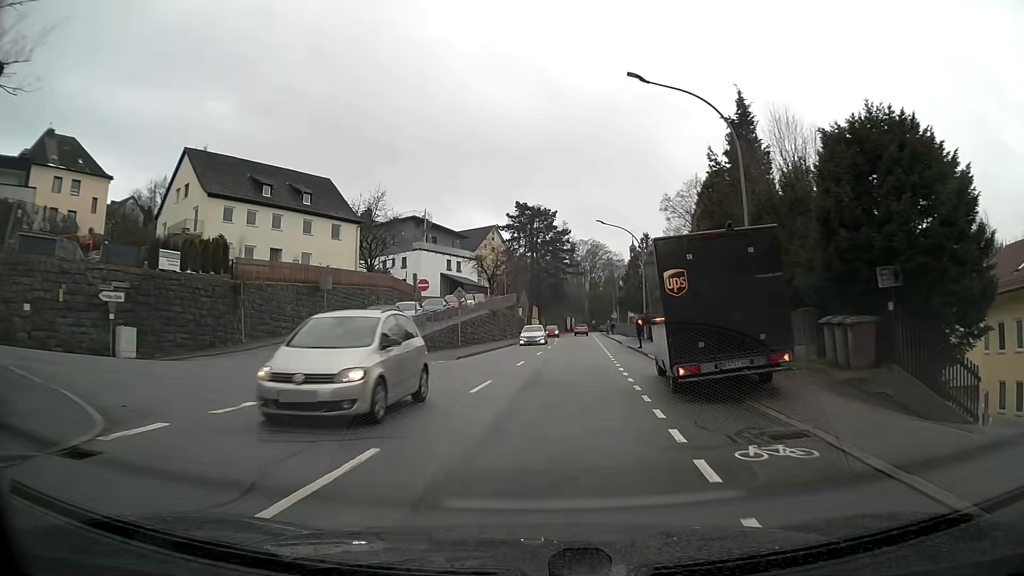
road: tertiary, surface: asphalt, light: Day
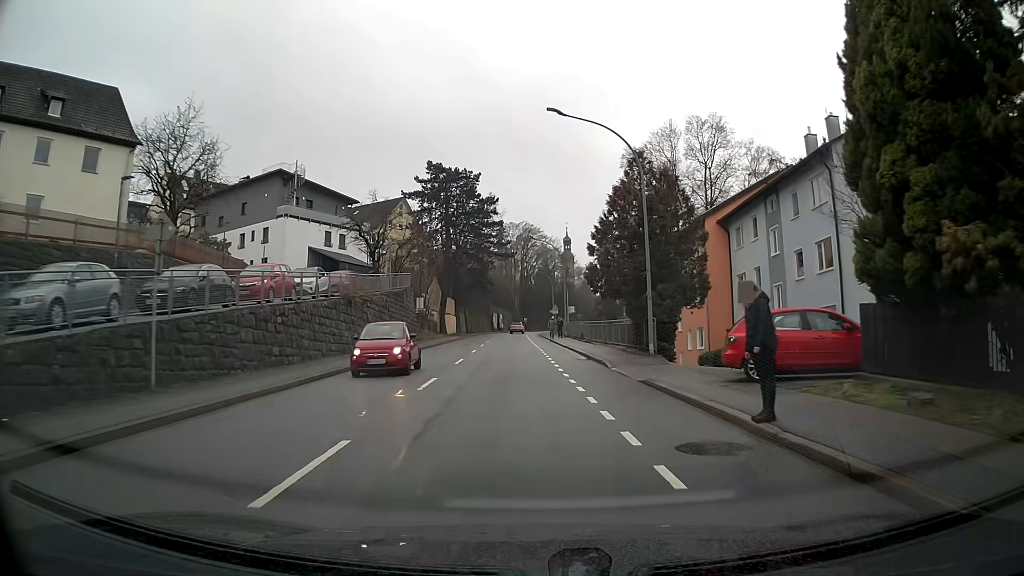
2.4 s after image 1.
(+1.5, +26.5) m; +5°
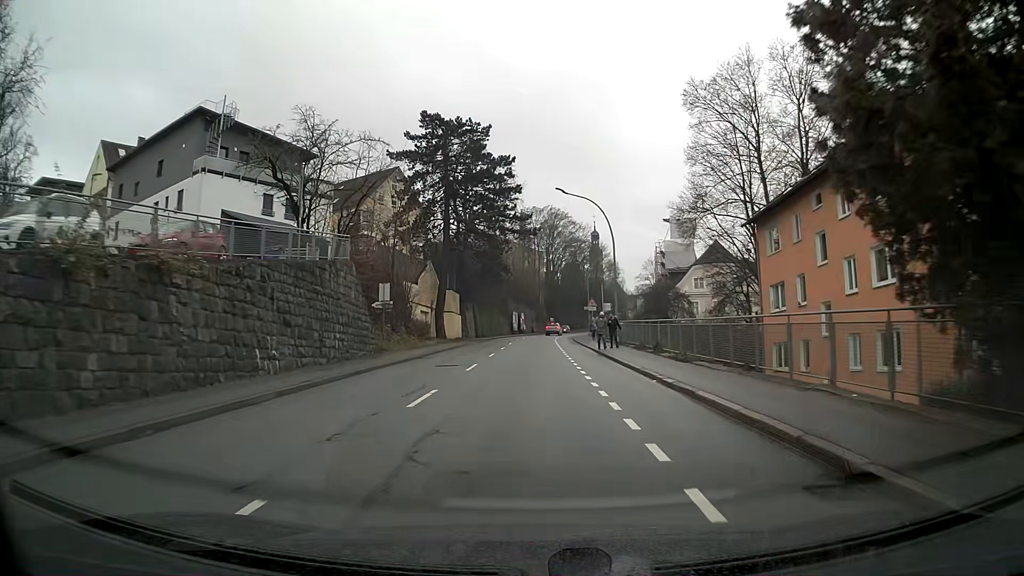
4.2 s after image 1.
(-0.4, +21.0) m; -2°
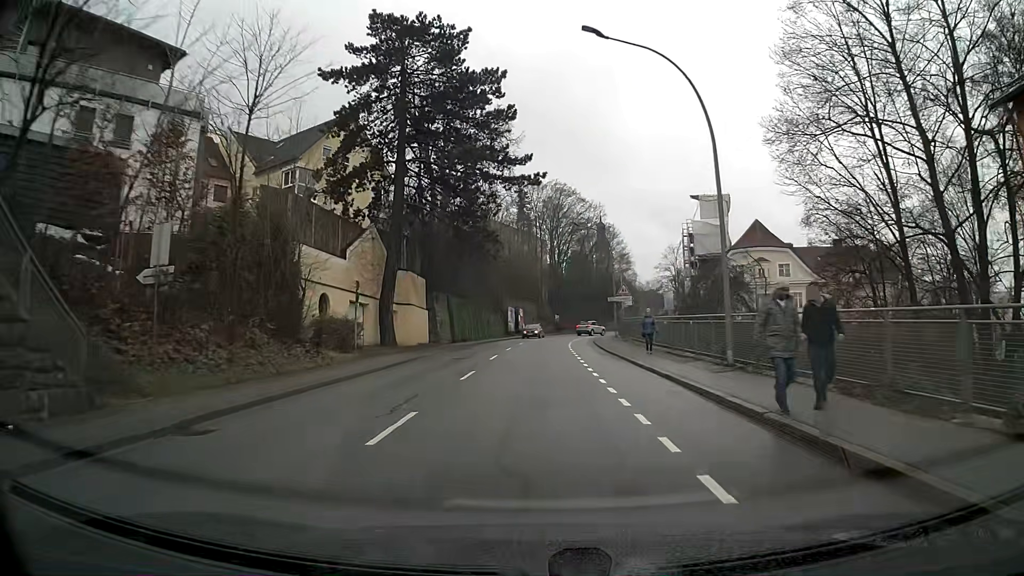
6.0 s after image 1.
(+0.1, +21.7) m; 0°
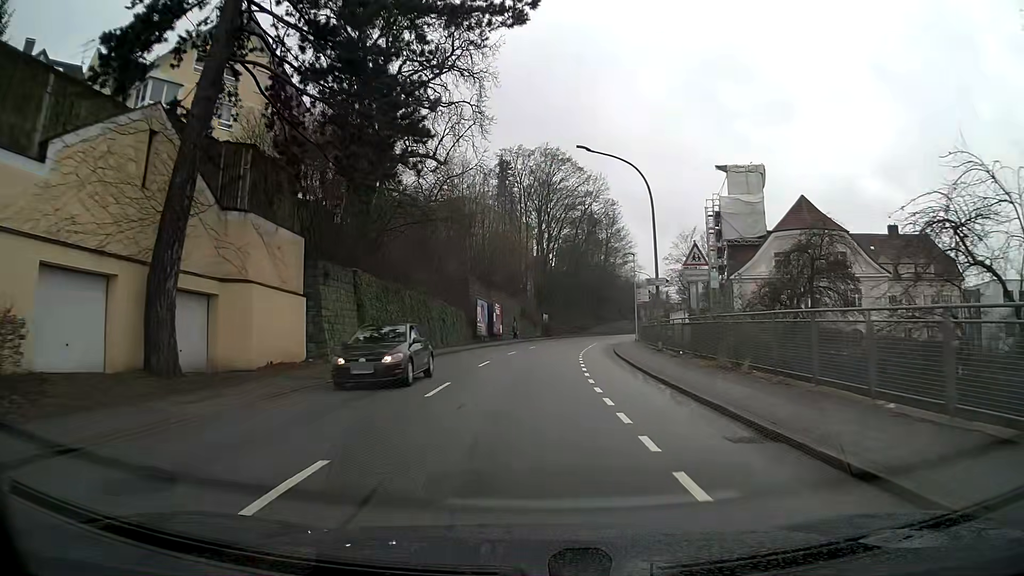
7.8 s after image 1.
(+0.3, +22.1) m; +1°
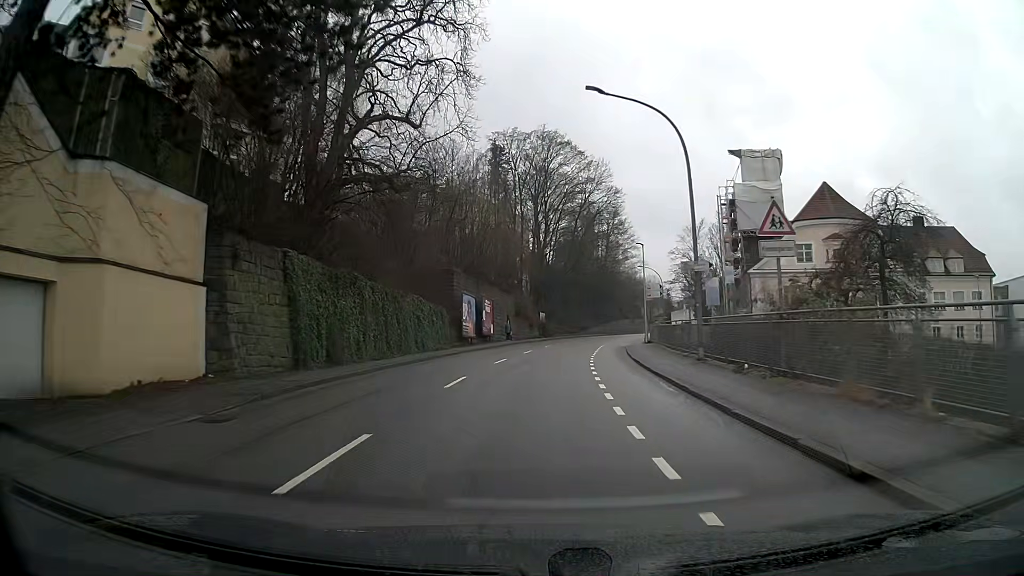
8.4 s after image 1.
(0.0, +7.3) m; +1°
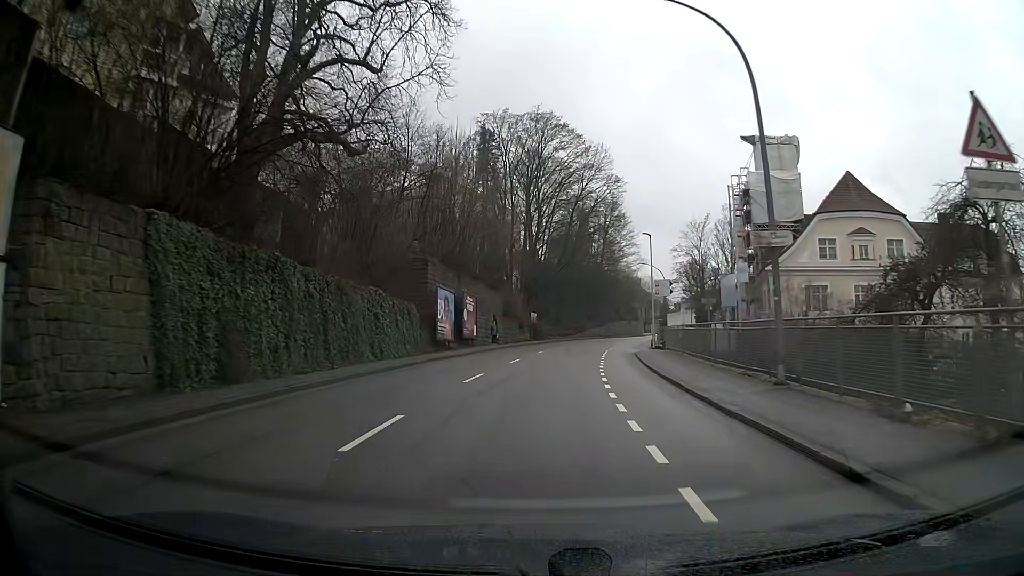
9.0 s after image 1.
(+0.1, +7.3) m; +1°
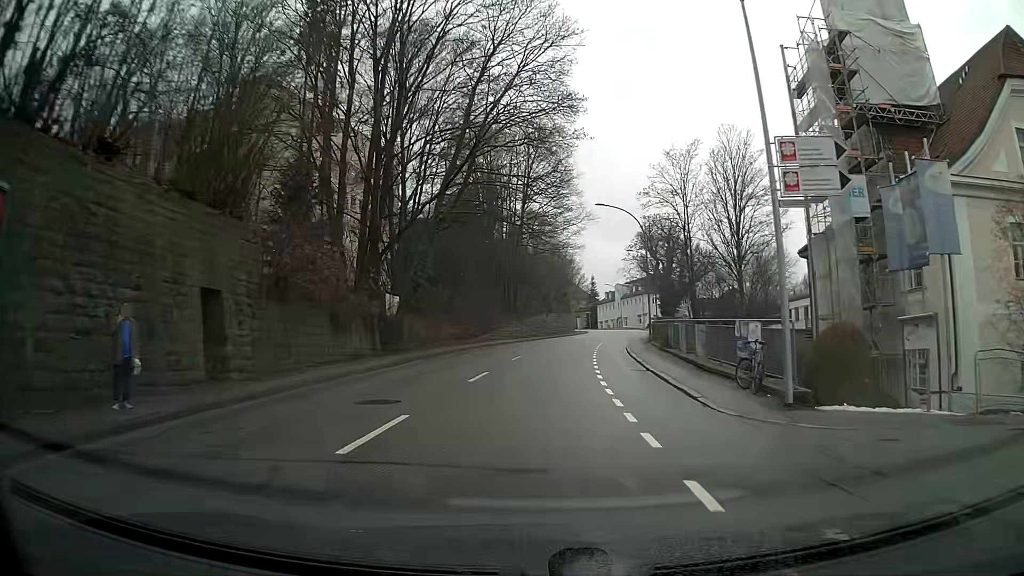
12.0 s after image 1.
(+2.2, +36.0) m; +8°
